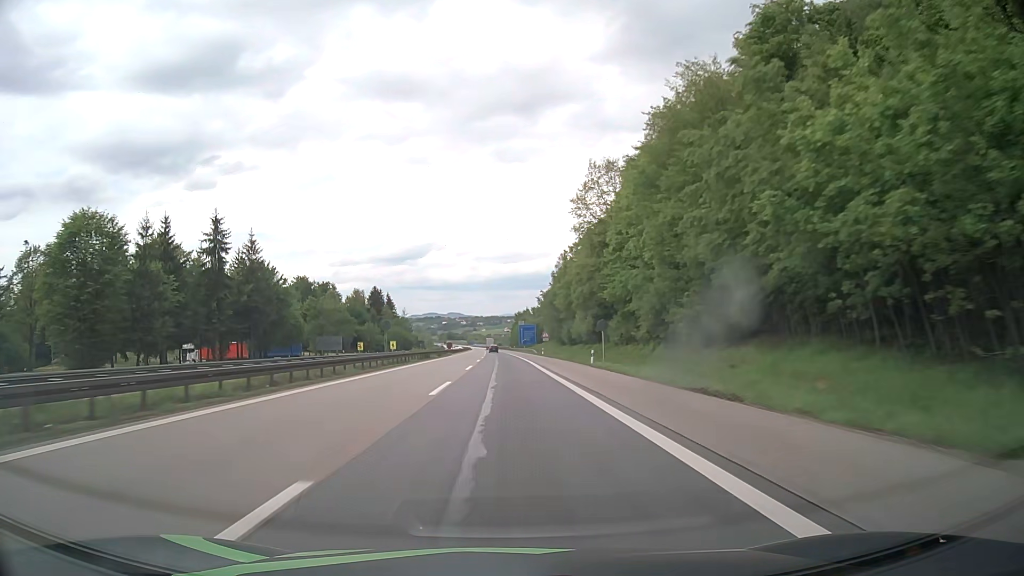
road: motorway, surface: asphalt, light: Day
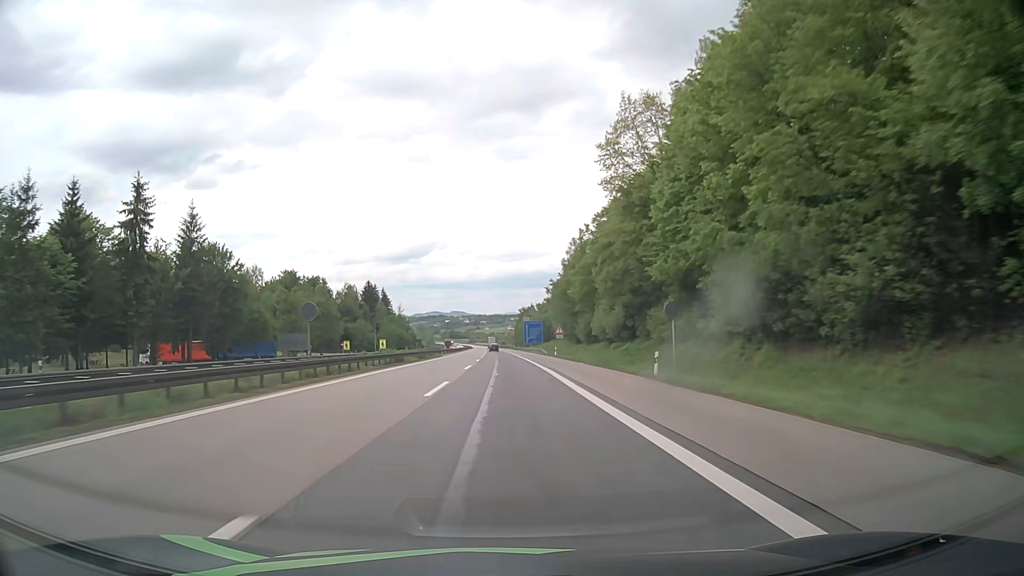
(-0.1, +19.0) m; 0°
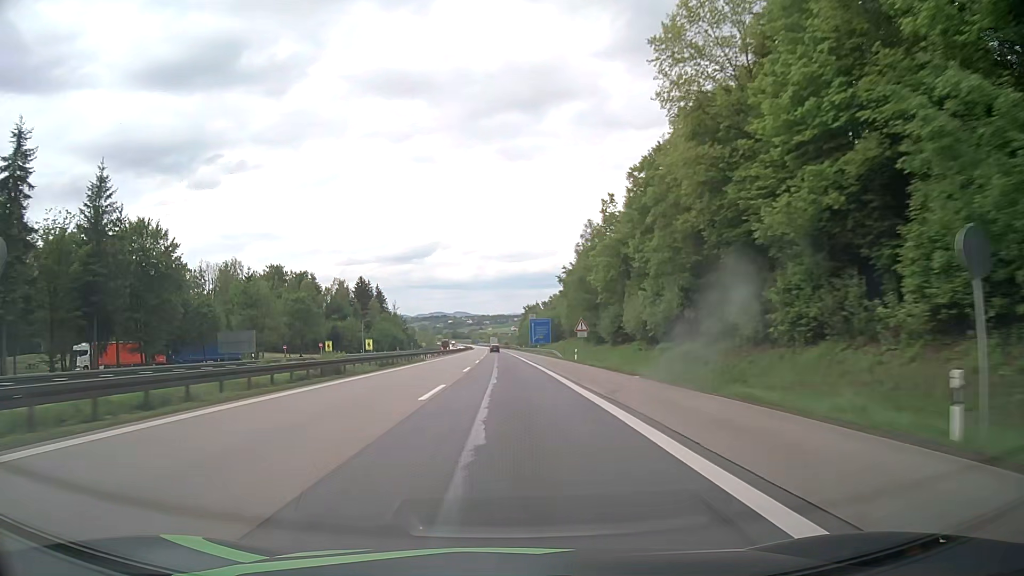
(0.0, +19.0) m; 0°
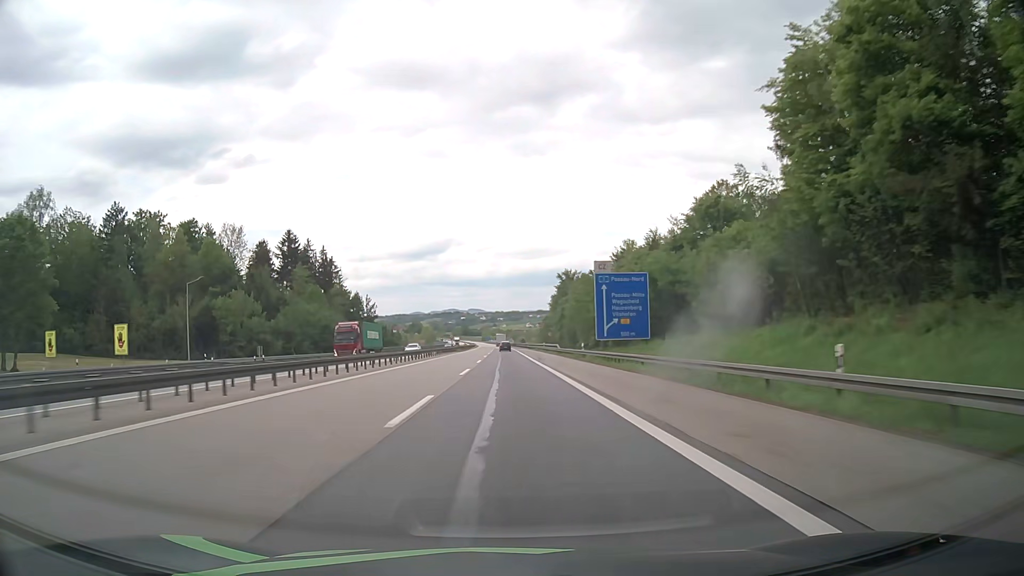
(-1.1, +95.2) m; -1°
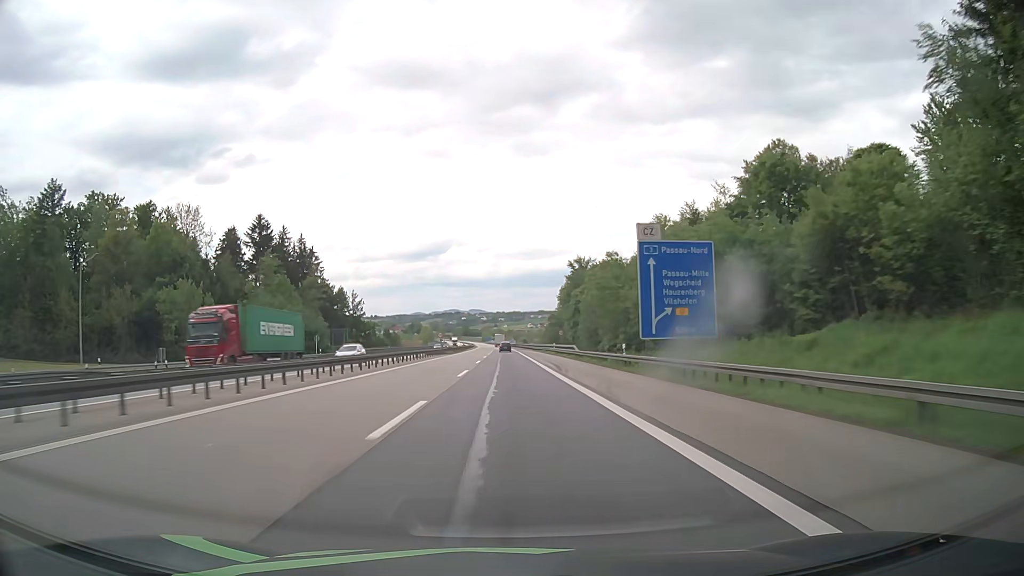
(0.0, +19.1) m; 0°
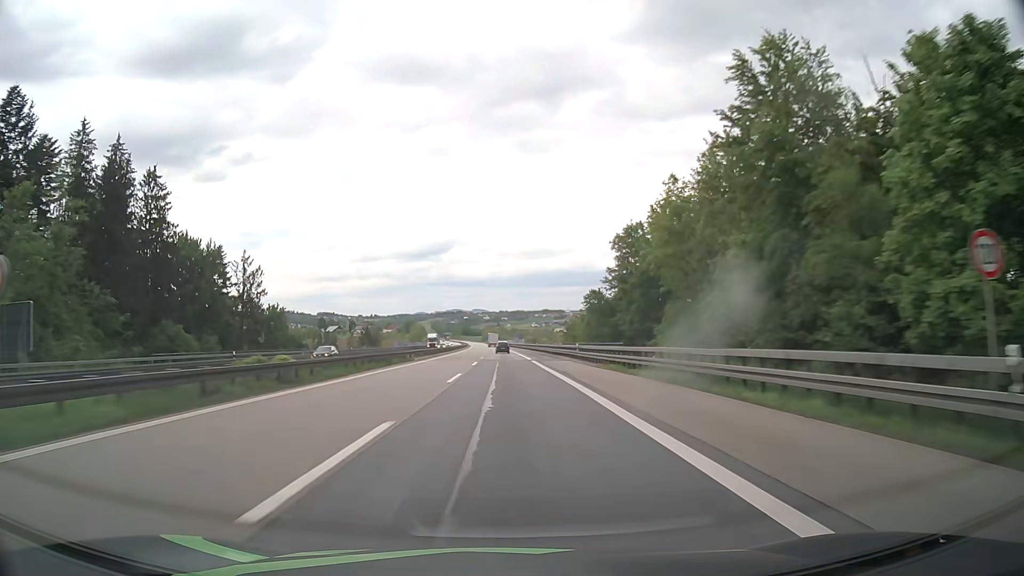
(-0.3, +76.2) m; 0°
(0, +10) (0, +20) (0, +30) (0, +40) (0, +50) (0, +60) (-1, +70) (-1, +80) (-1, +90) (-2, +100) m
